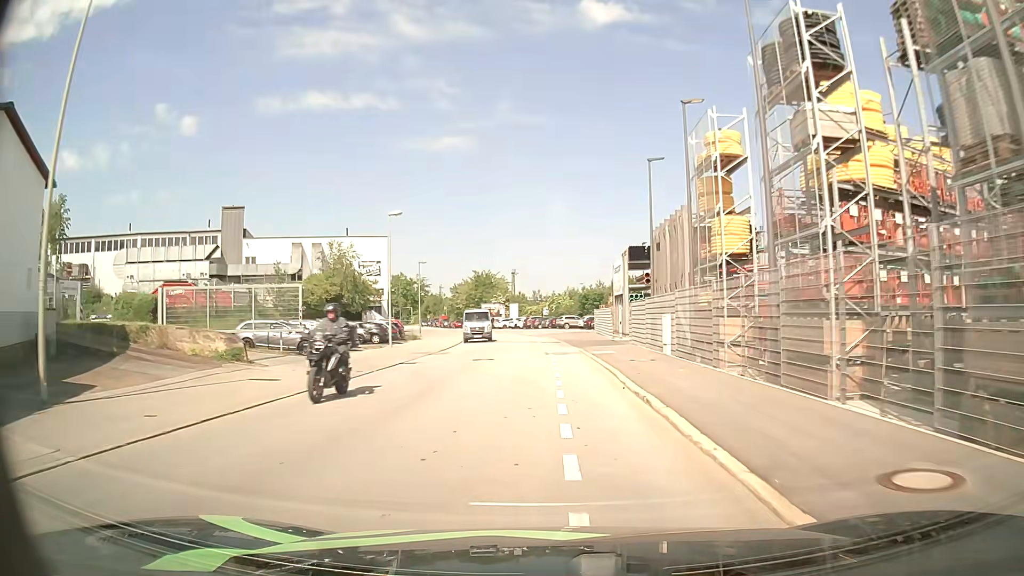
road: residential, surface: asphalt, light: Day
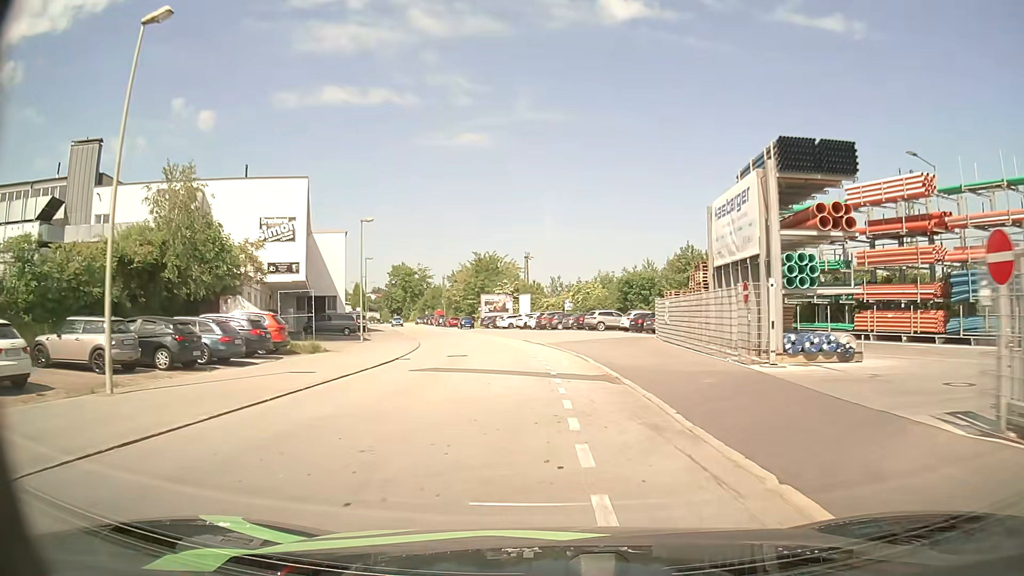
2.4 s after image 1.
(-0.2, +28.1) m; -2°
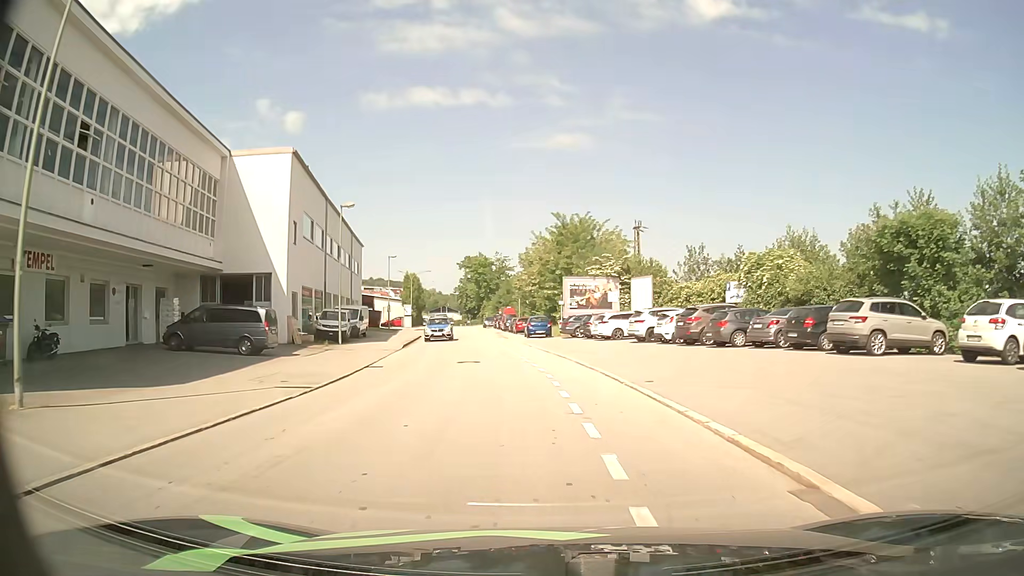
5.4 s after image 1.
(-2.2, +34.5) m; -8°
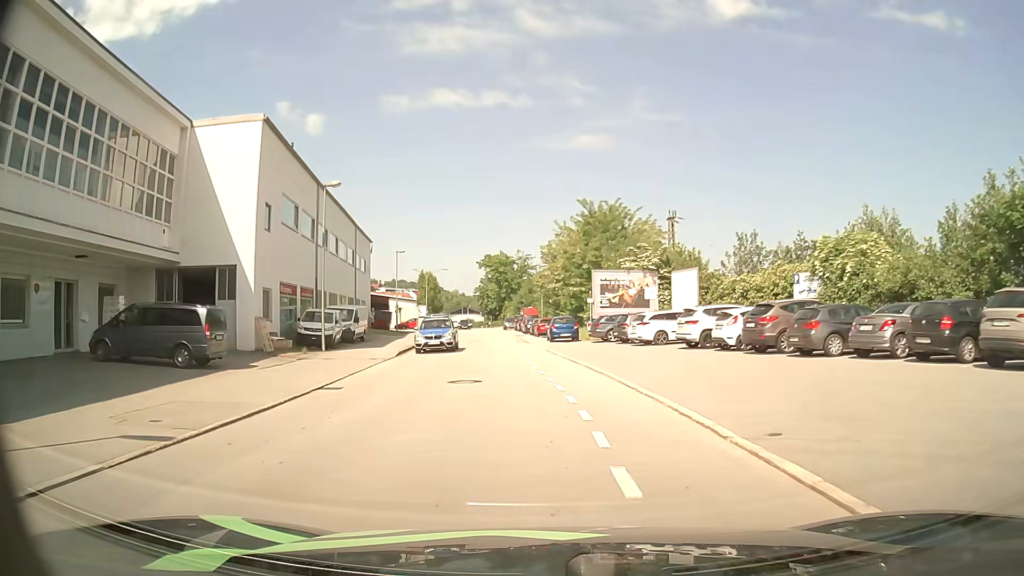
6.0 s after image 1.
(-0.1, +6.7) m; -2°
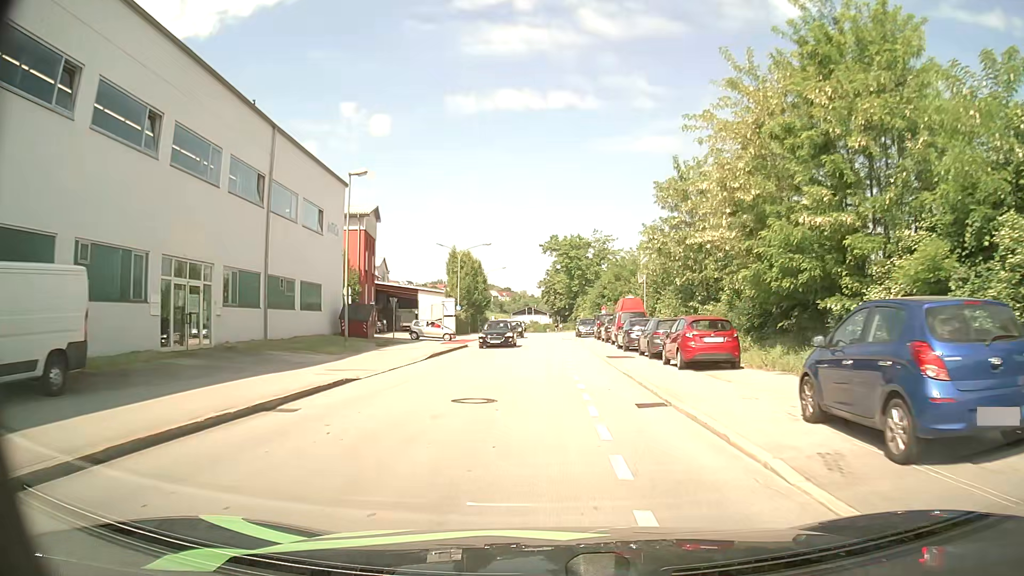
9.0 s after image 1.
(-2.4, +33.7) m; -6°
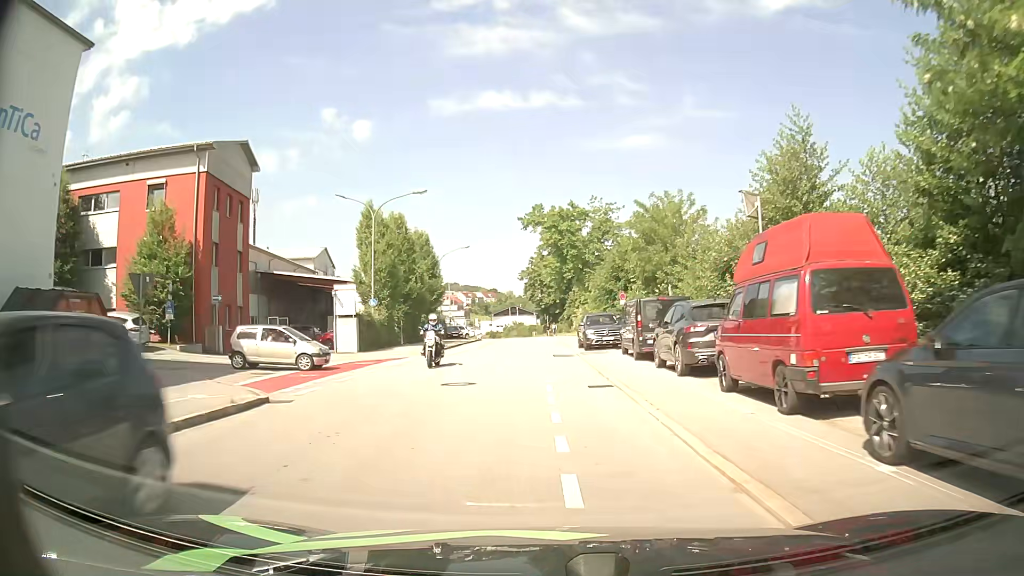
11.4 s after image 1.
(+0.3, +27.4) m; +1°
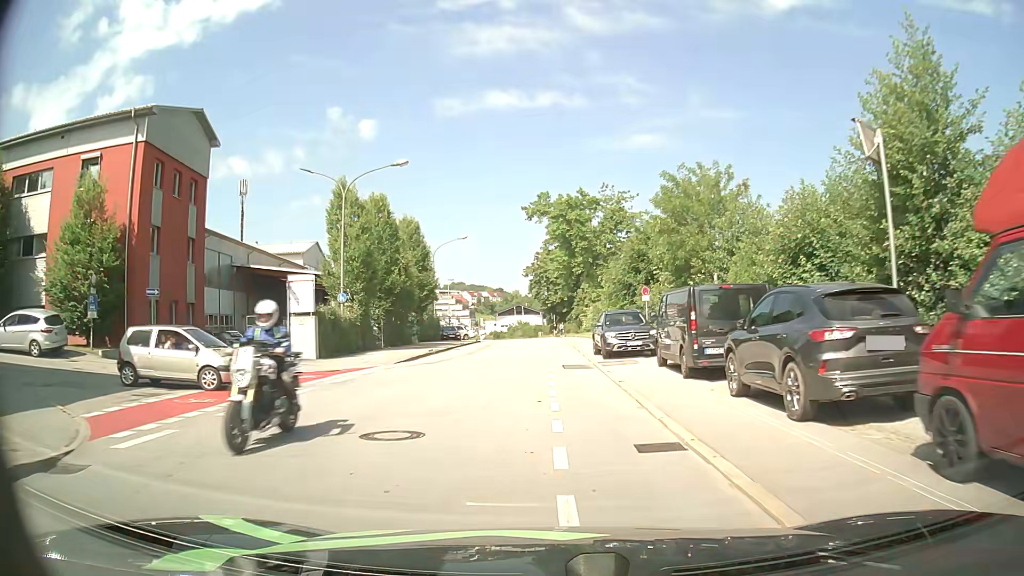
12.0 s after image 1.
(0.0, +6.8) m; -1°
